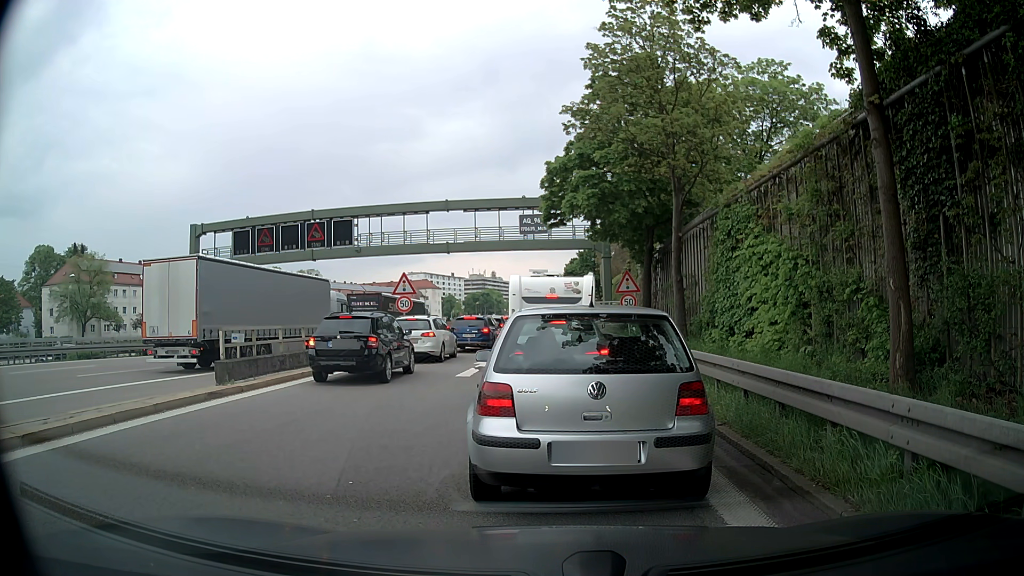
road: motorway_link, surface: asphalt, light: Day
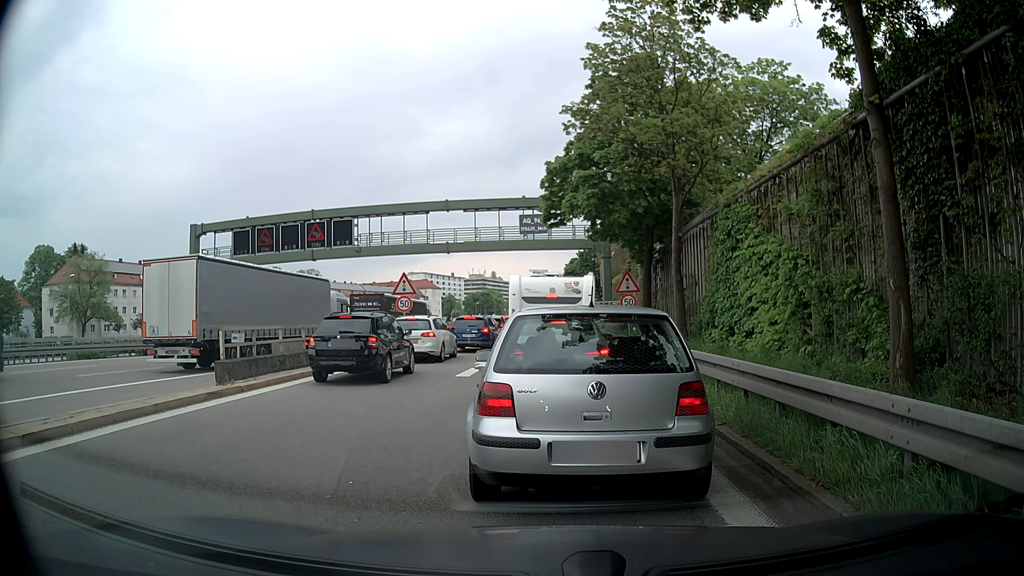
(0.0, 0.0) m; 0°
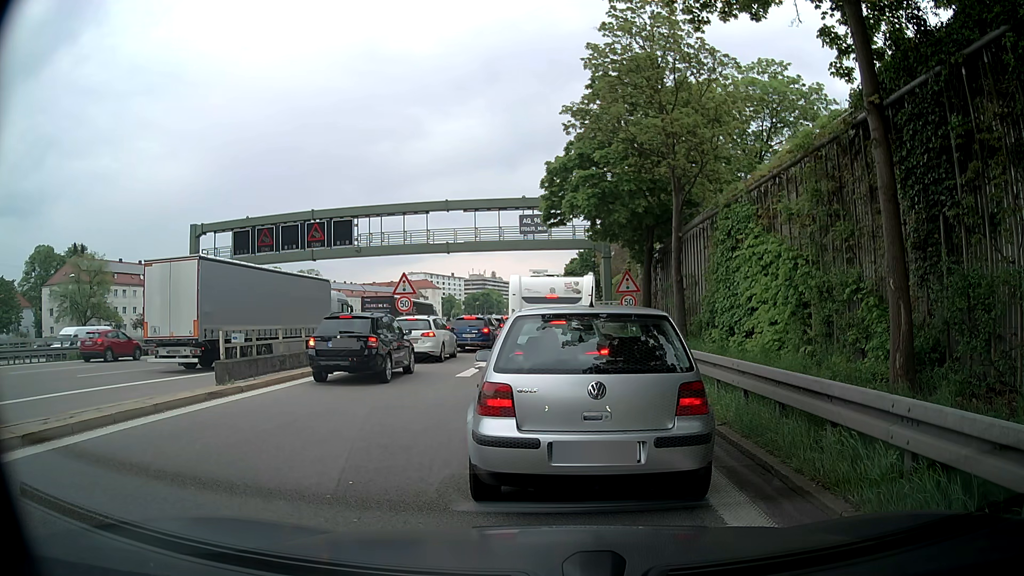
(0.0, 0.0) m; 0°
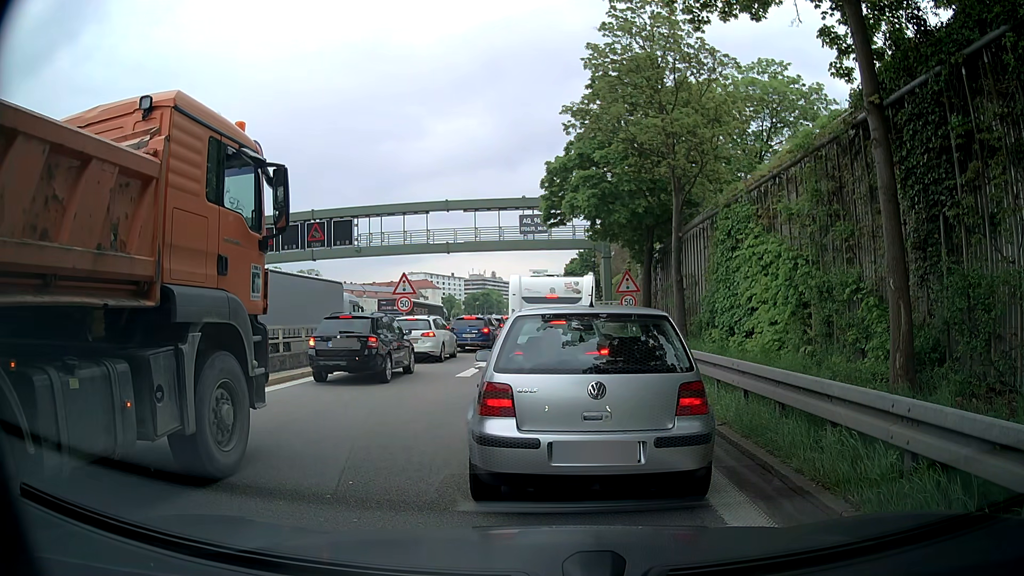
(0.0, 0.0) m; 0°
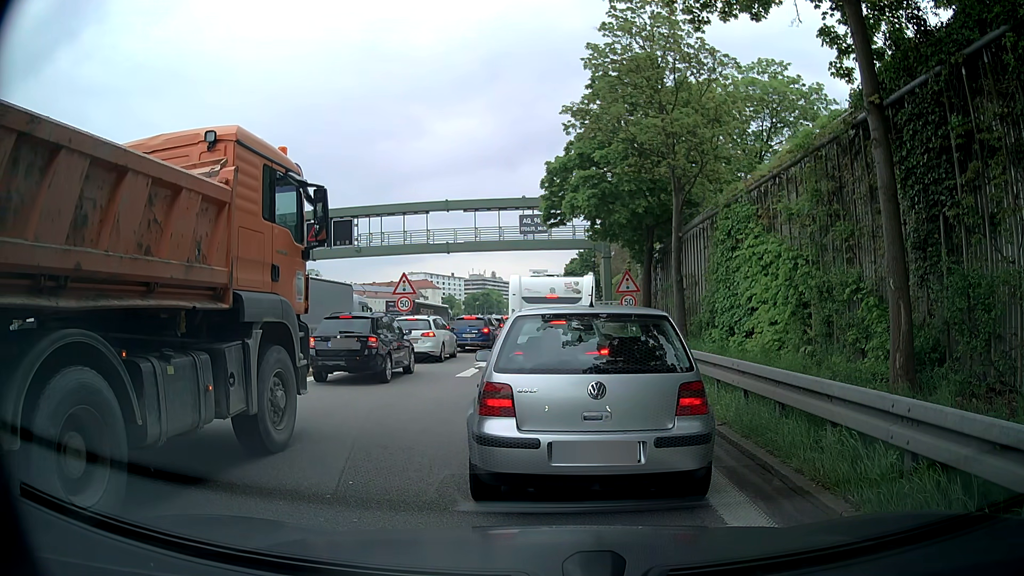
(0.0, 0.0) m; 0°
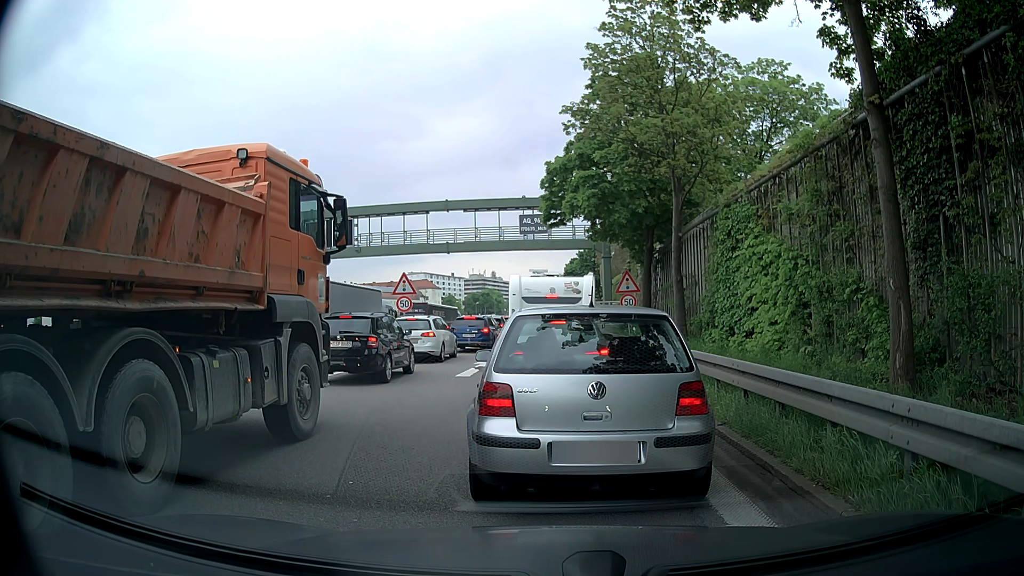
(0.0, 0.0) m; 0°
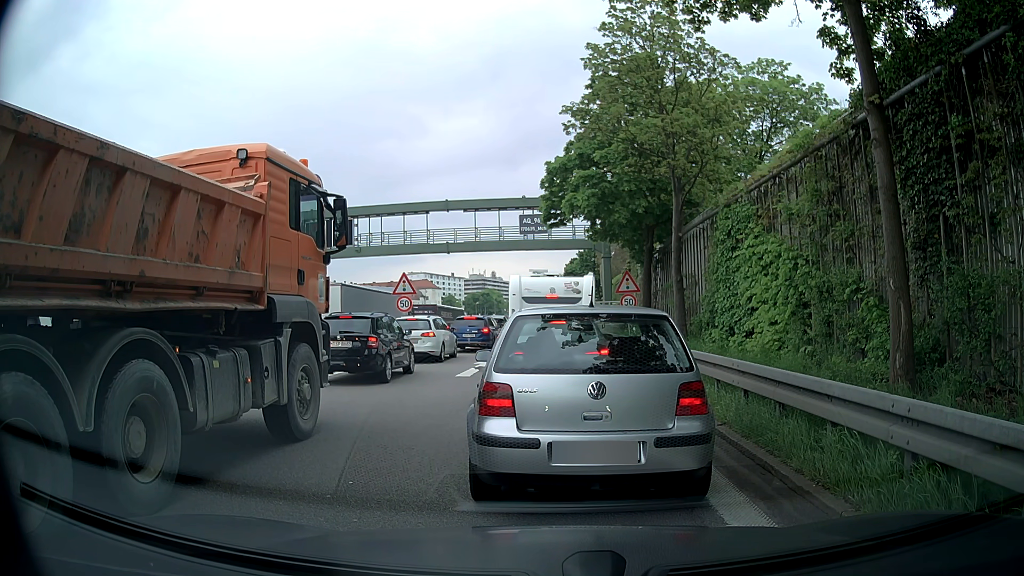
(0.0, 0.0) m; 0°
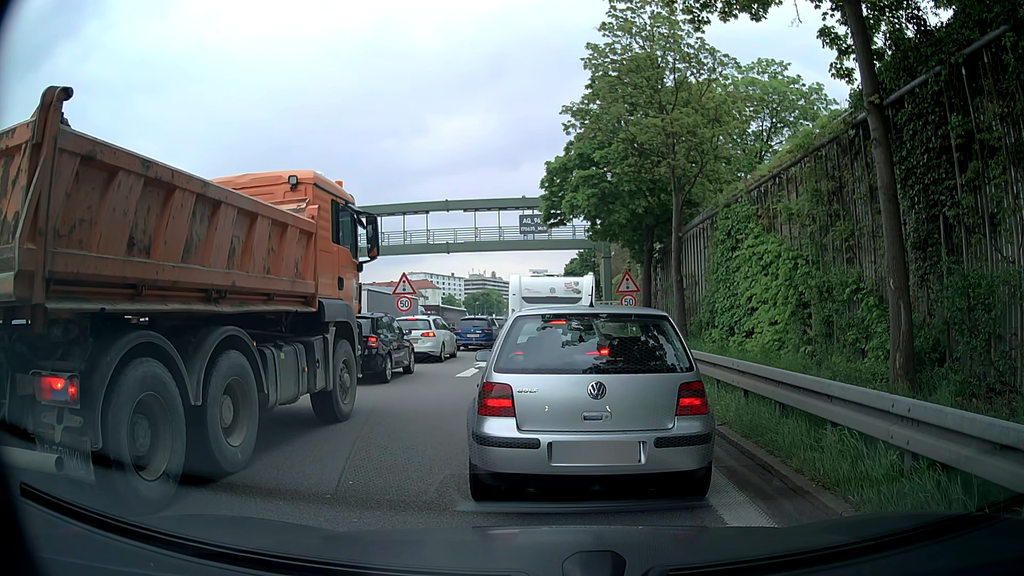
(0.0, 0.0) m; 0°
